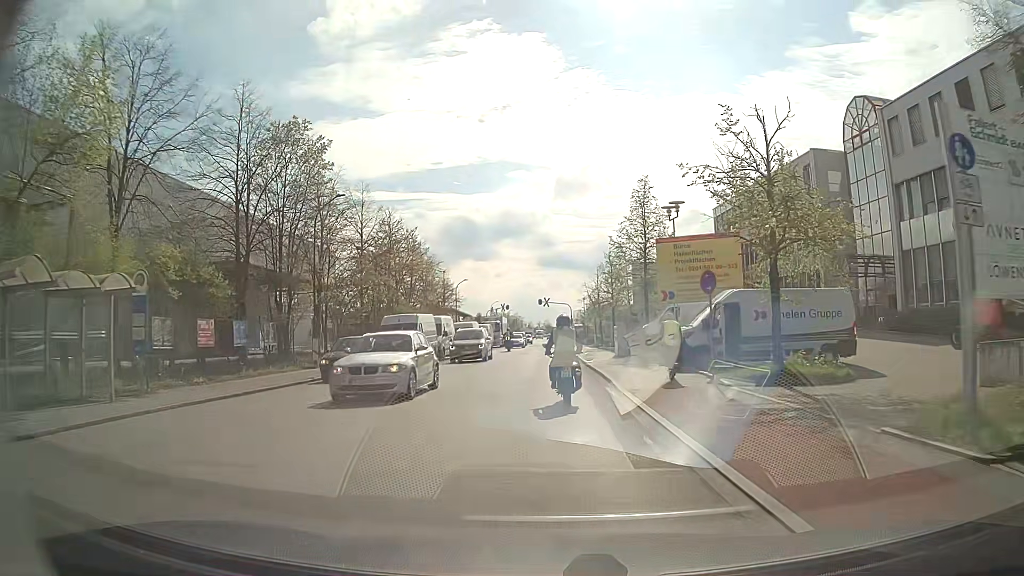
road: residential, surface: asphalt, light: Day
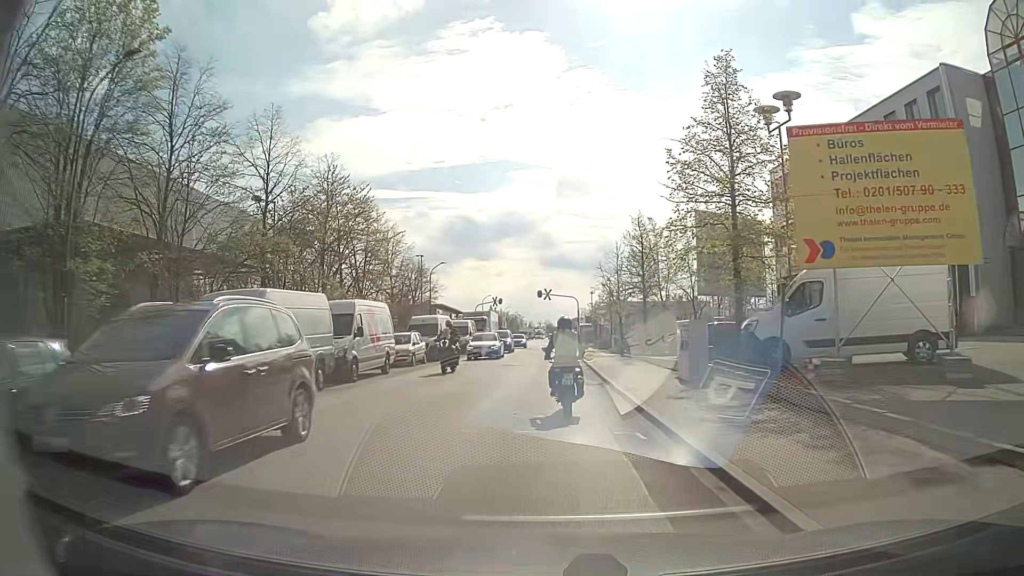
(+0.1, +17.7) m; 0°
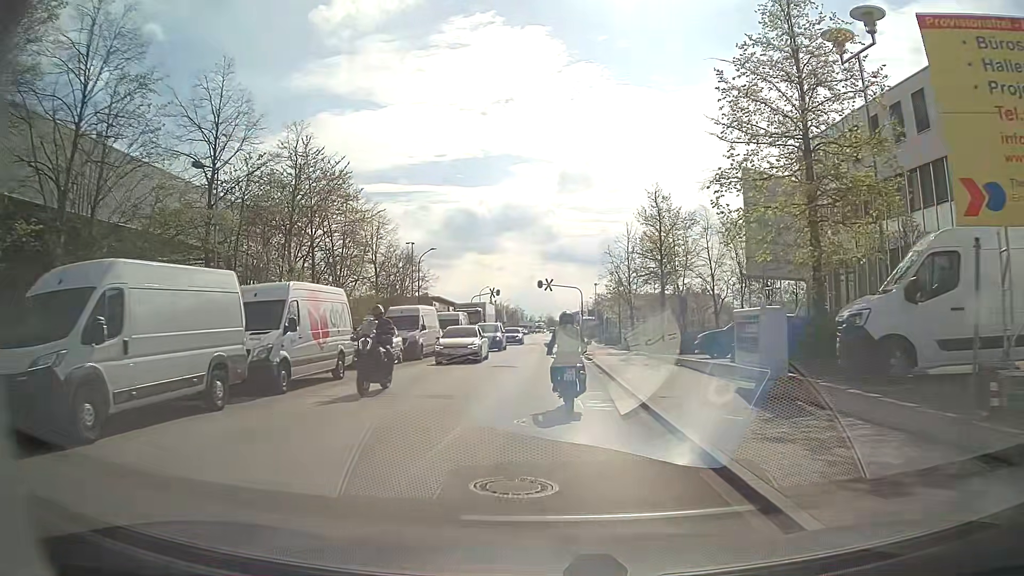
(0.0, +5.8) m; 0°
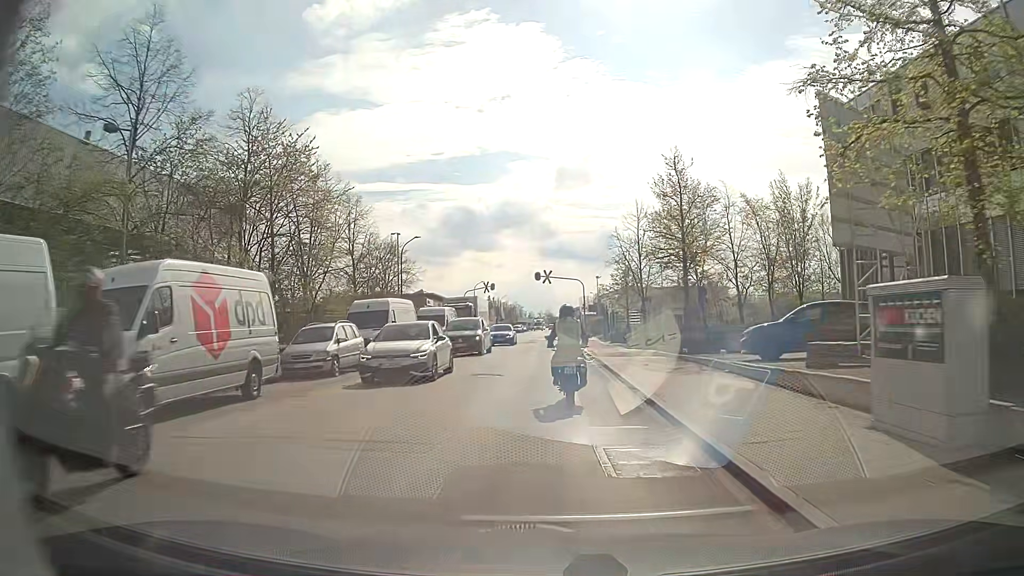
(0.0, +5.9) m; 0°
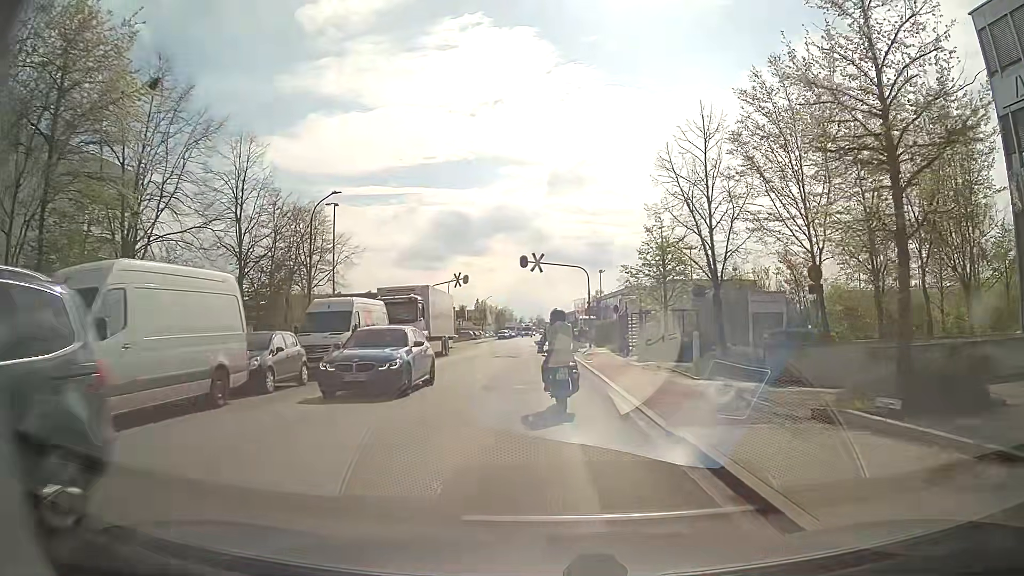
(+0.1, +17.6) m; +1°
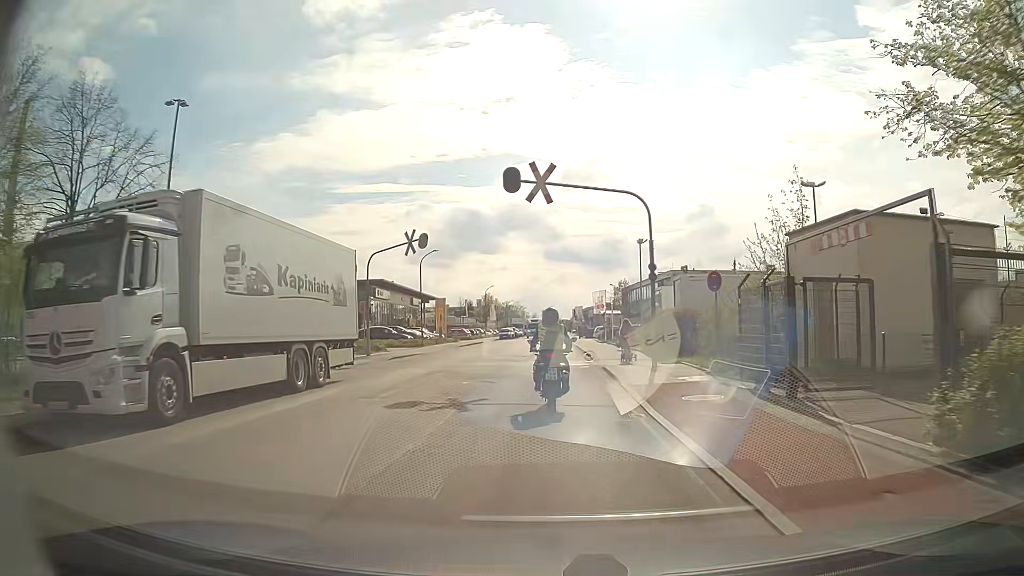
(-0.2, +23.0) m; -1°
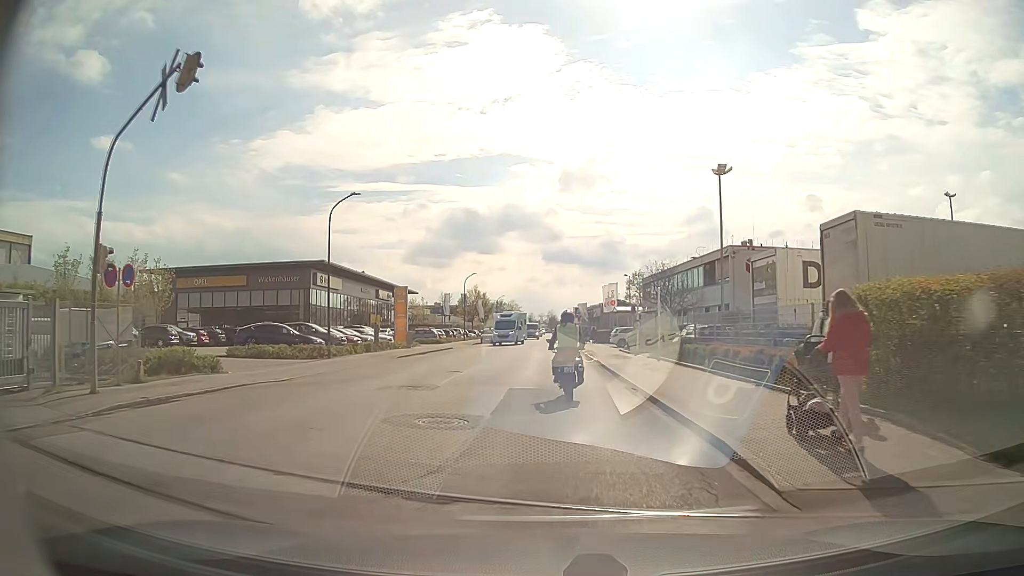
(-0.1, +22.9) m; 0°
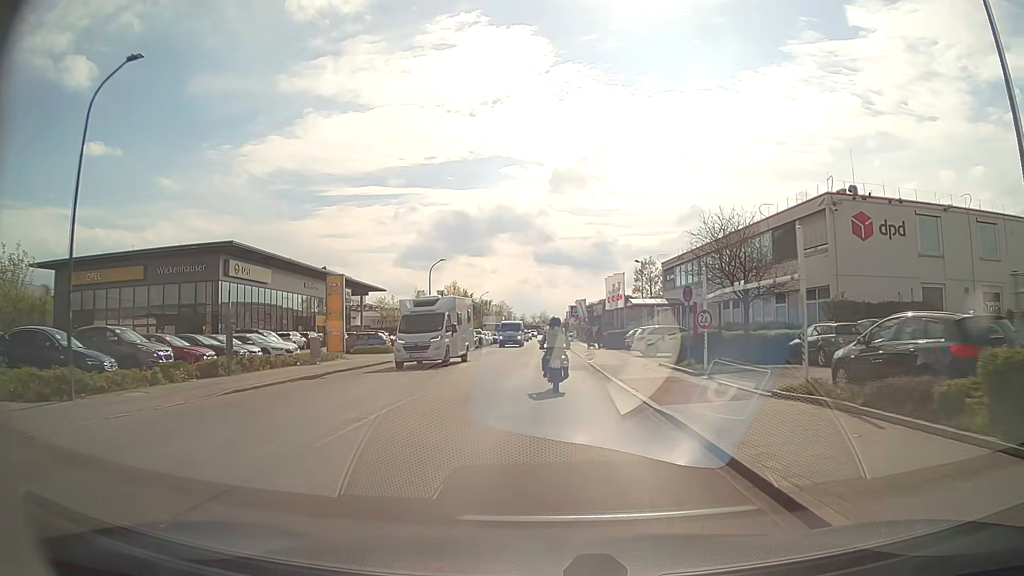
(+0.2, +18.4) m; +1°
(0, +10) (0, +20) (0, +30) (0, +40) (0, +50) (0, +60) (0, +70) (0, +80) (0, +90) (0, +100) m
